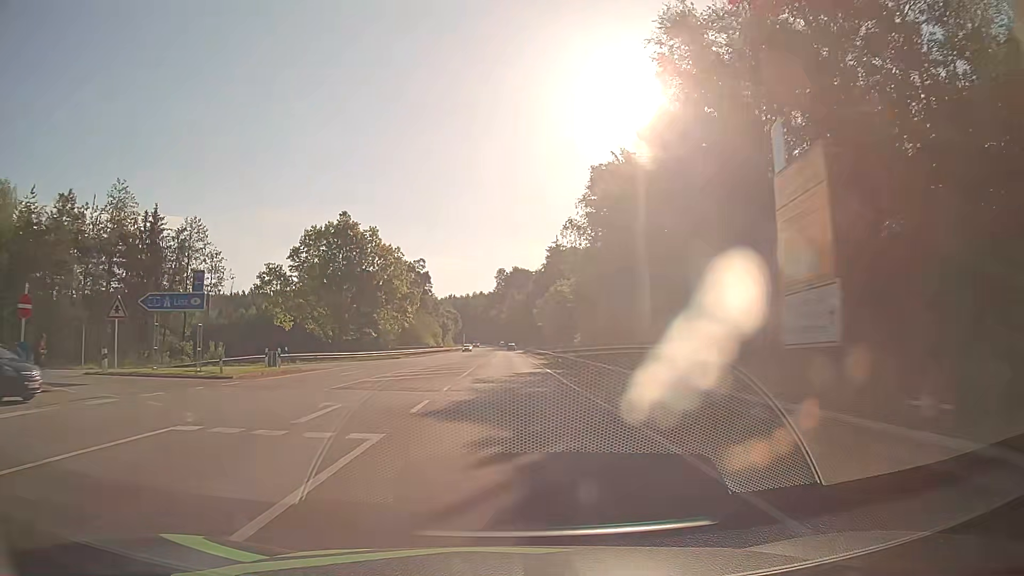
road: secondary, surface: asphalt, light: Day
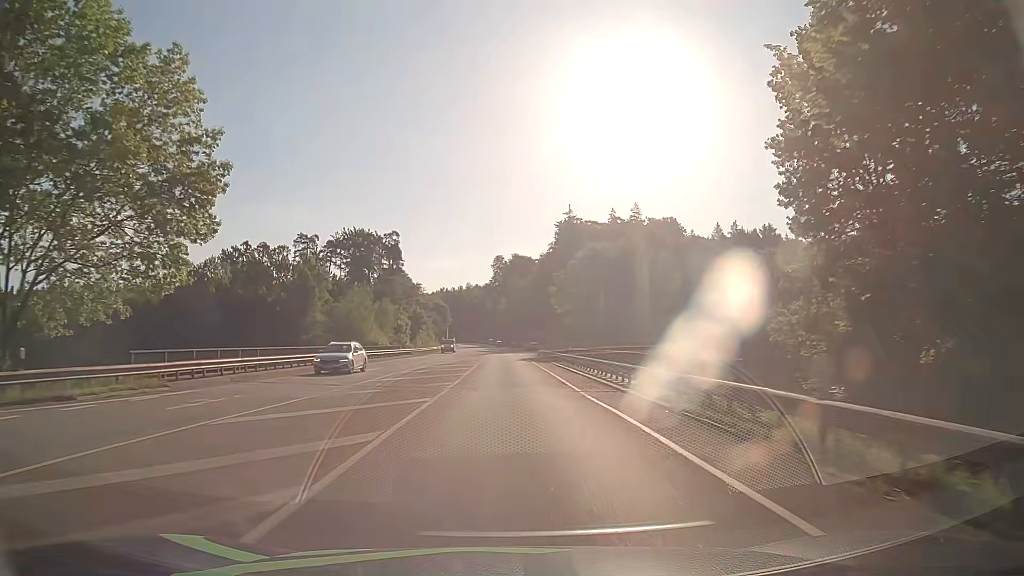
(+0.1, +53.9) m; +1°
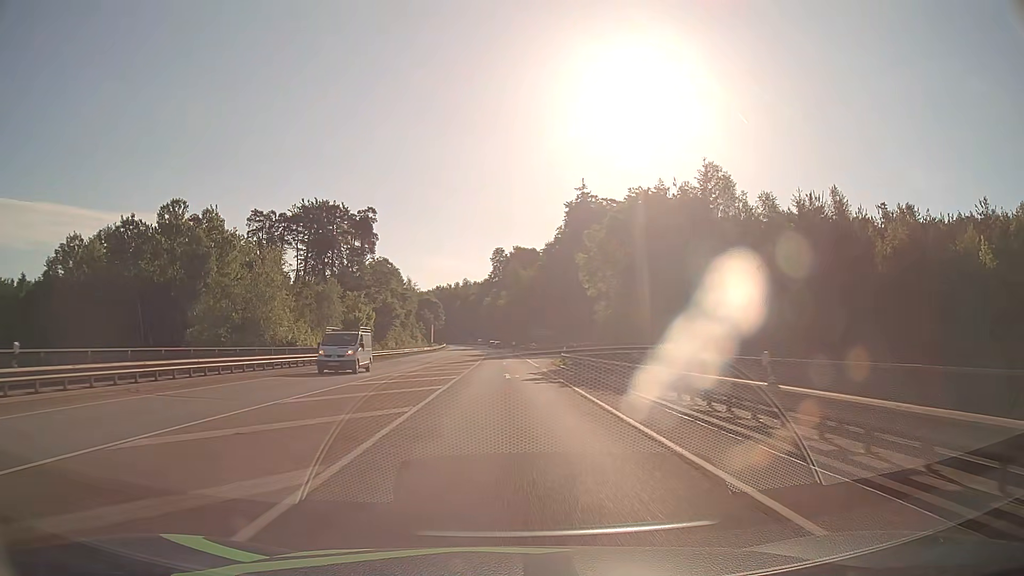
(-0.2, +32.4) m; 0°
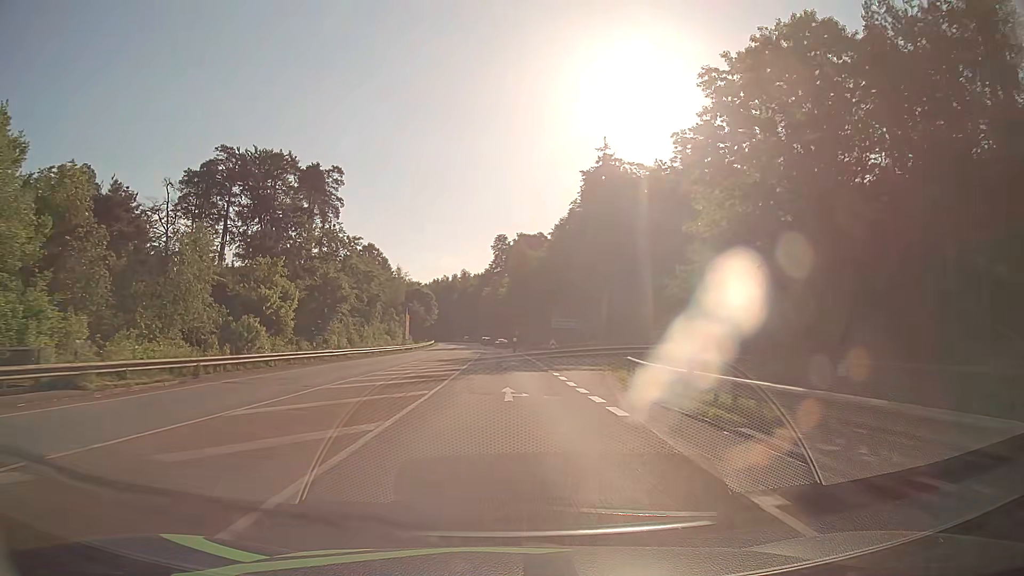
(-0.1, +32.3) m; 0°
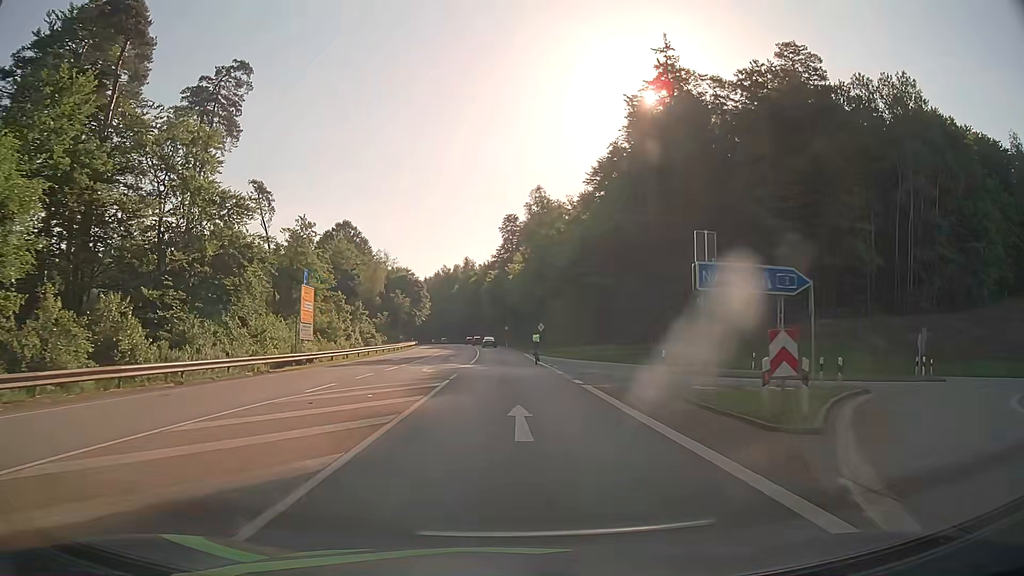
(-0.3, +46.0) m; -1°
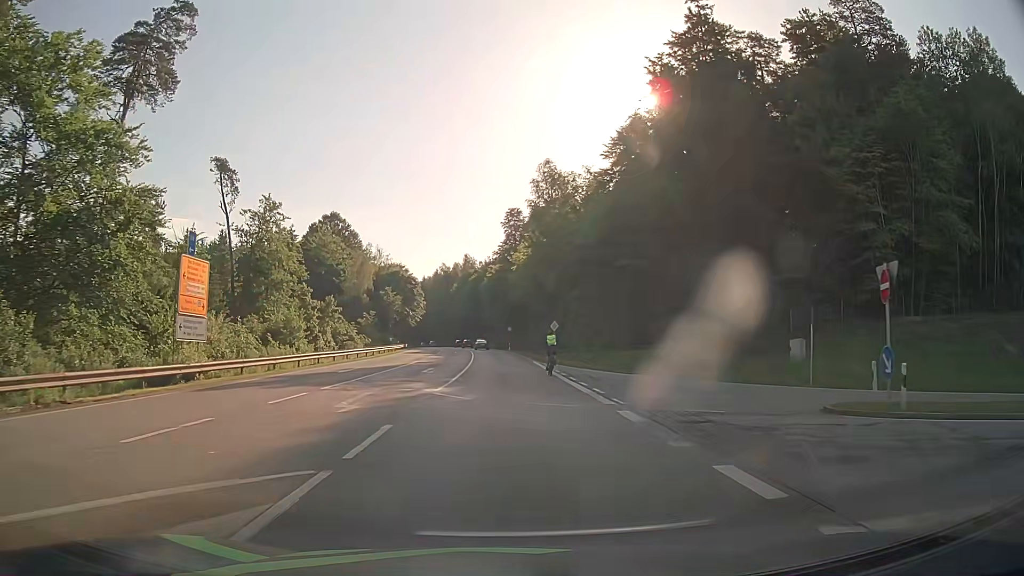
(0.0, +14.8) m; 0°
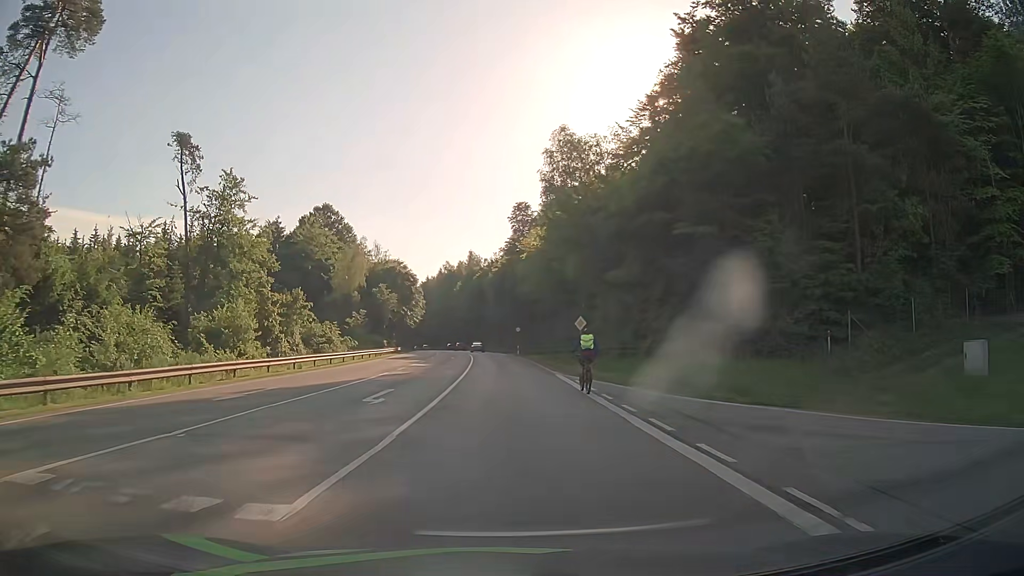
(0.0, +13.2) m; 0°
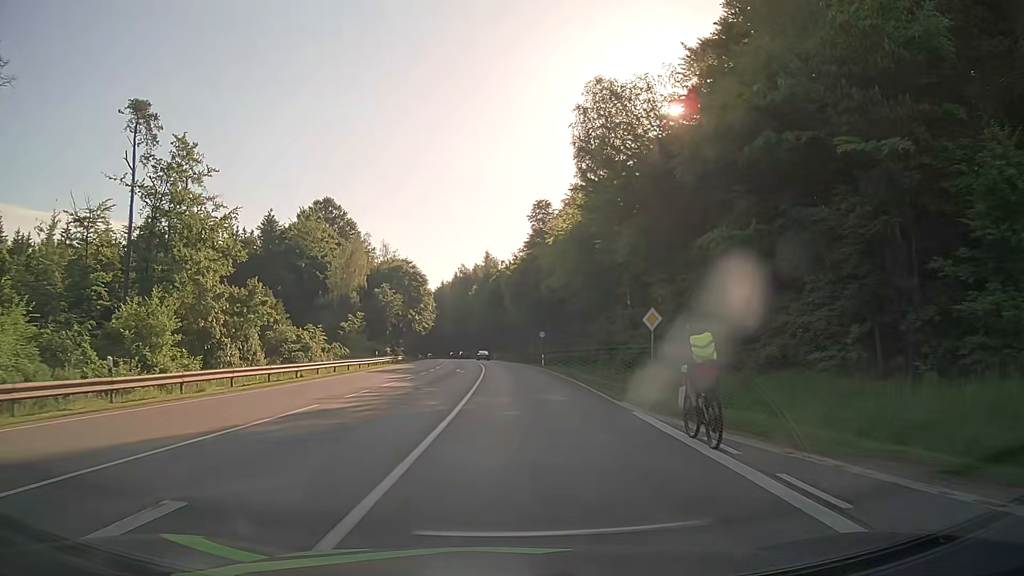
(-0.3, +14.2) m; -2°
(0, +10) (0, +20) (0, +30) (0, +40) (0, +50) (0, +60) (0, +70) (-1, +80) (-2, +90) (-3, +100) m
